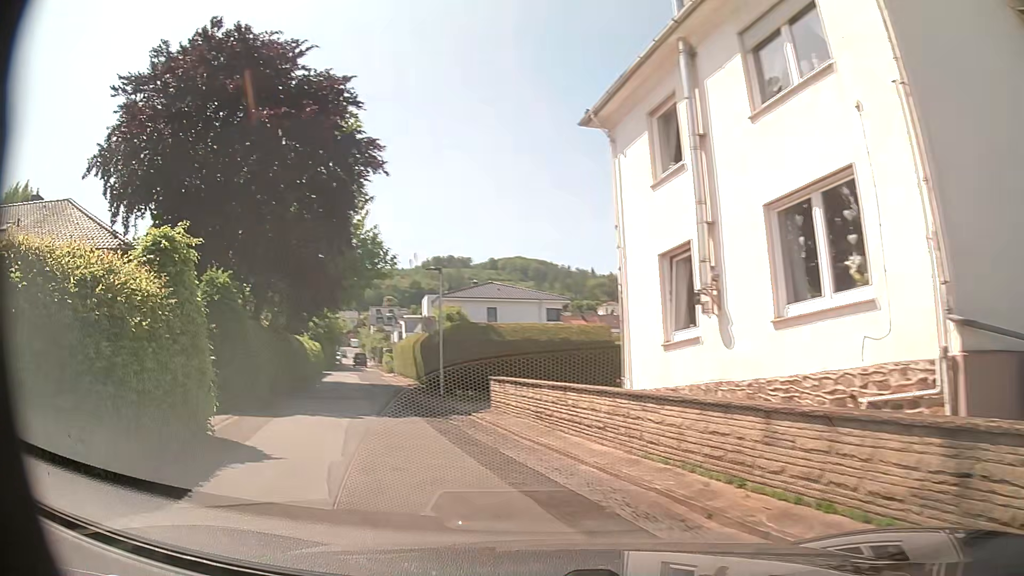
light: Day
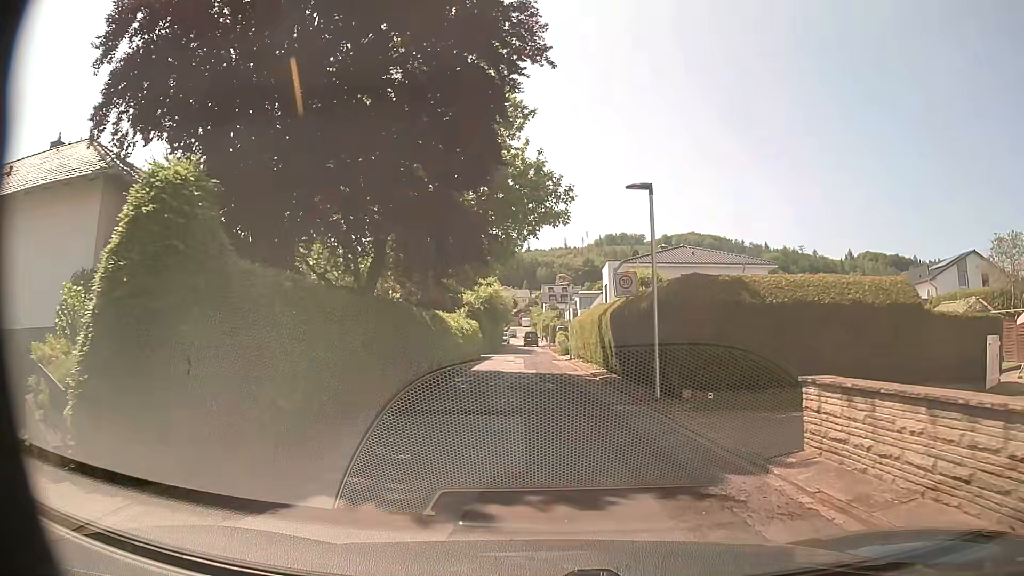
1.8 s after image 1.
(-2.3, +9.9) m; -17°
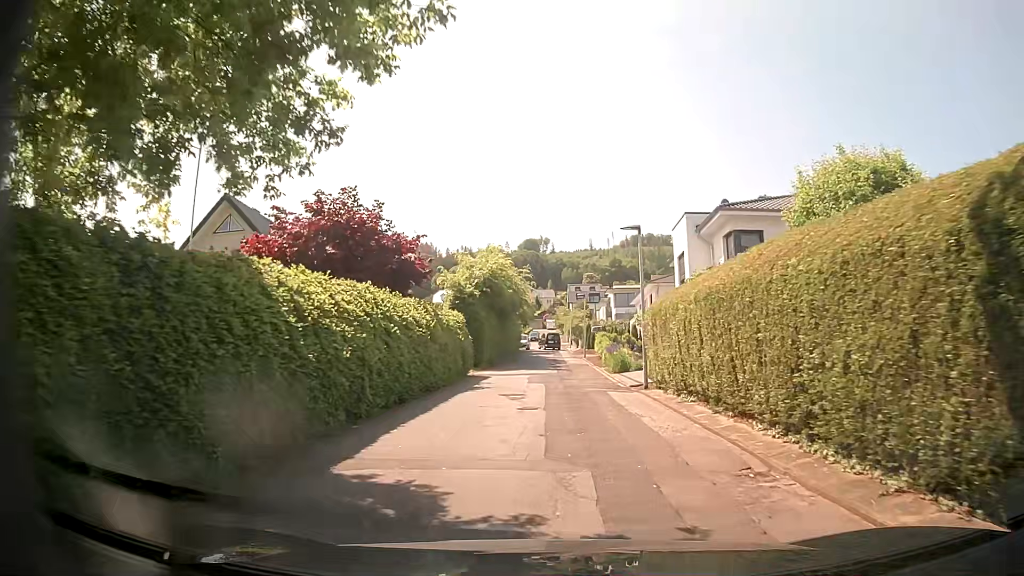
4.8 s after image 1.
(-0.6, +21.5) m; -2°
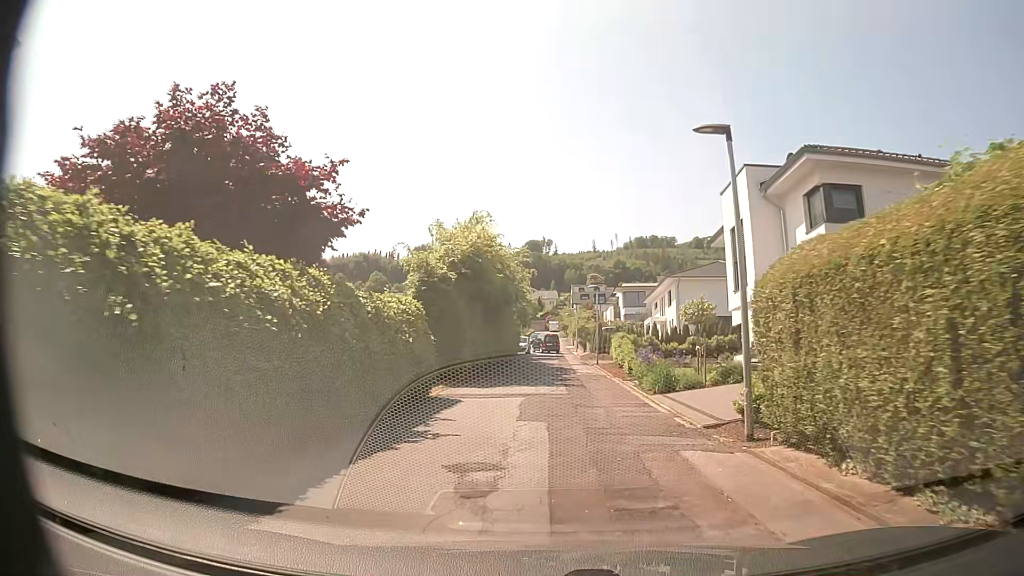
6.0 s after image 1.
(-0.1, +9.5) m; -1°
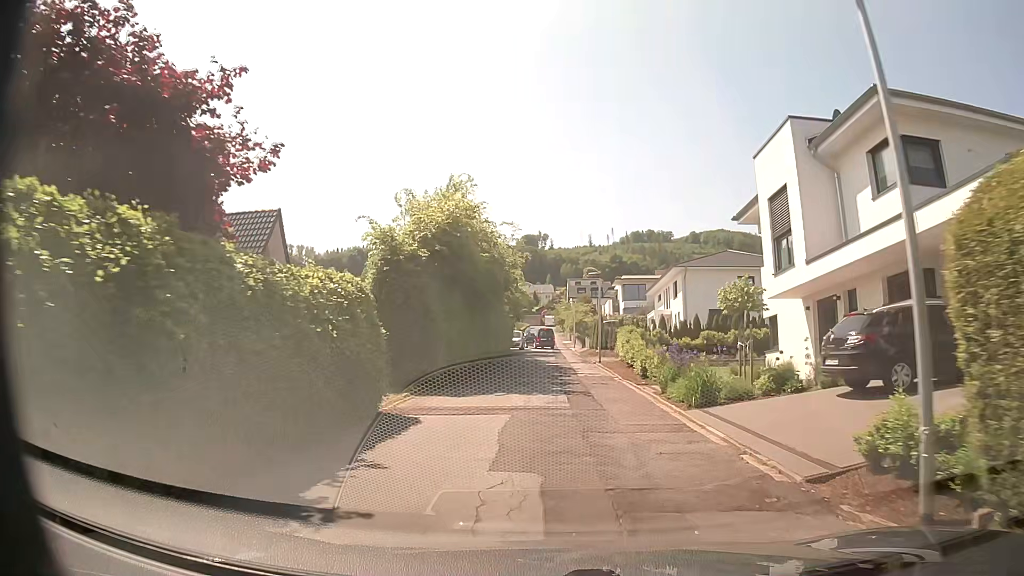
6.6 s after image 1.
(0.0, +4.8) m; +1°
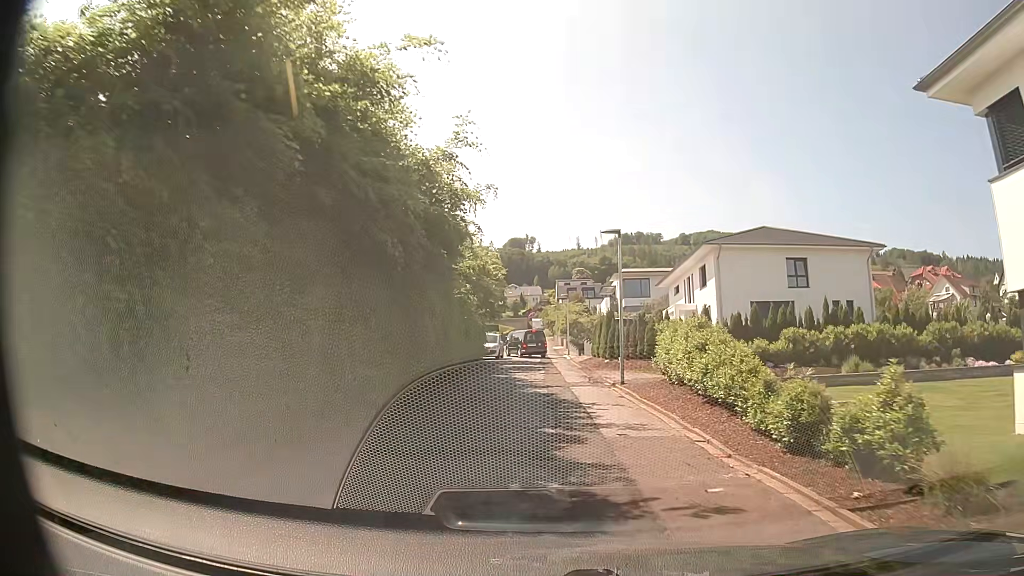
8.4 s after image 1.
(+0.1, +14.6) m; 0°
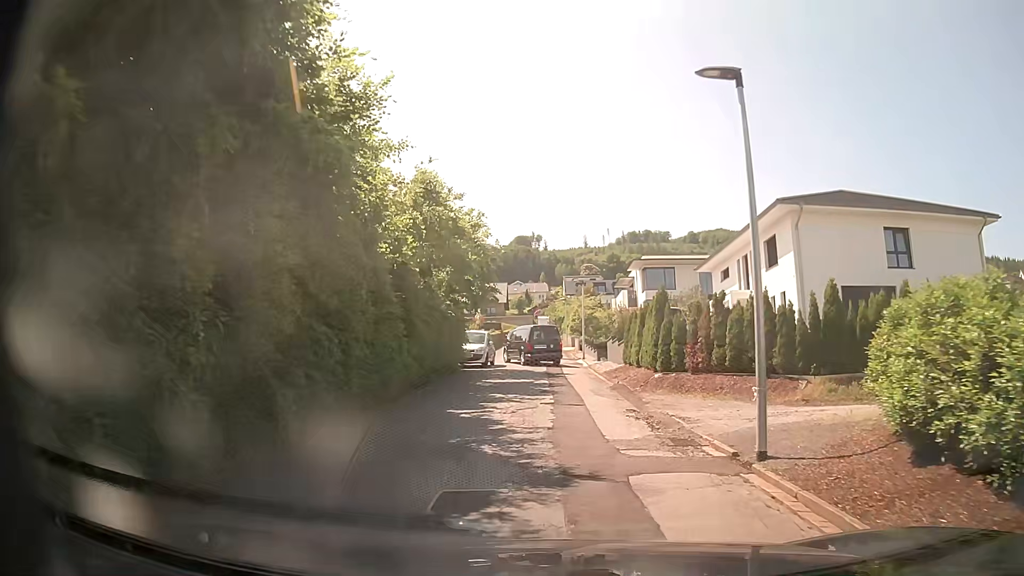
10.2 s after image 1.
(0.0, +12.3) m; 0°
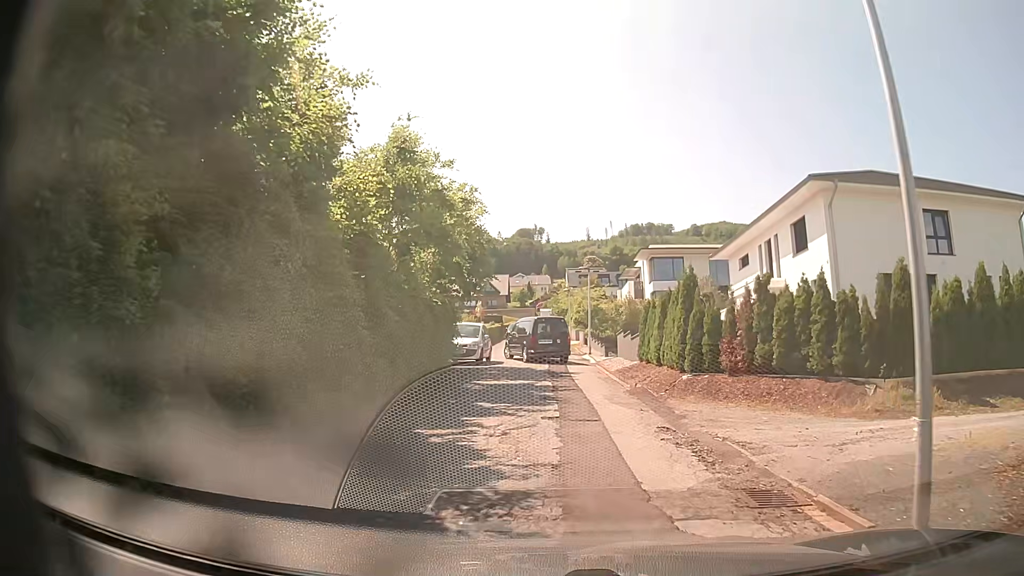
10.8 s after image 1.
(0.0, +3.3) m; 0°
